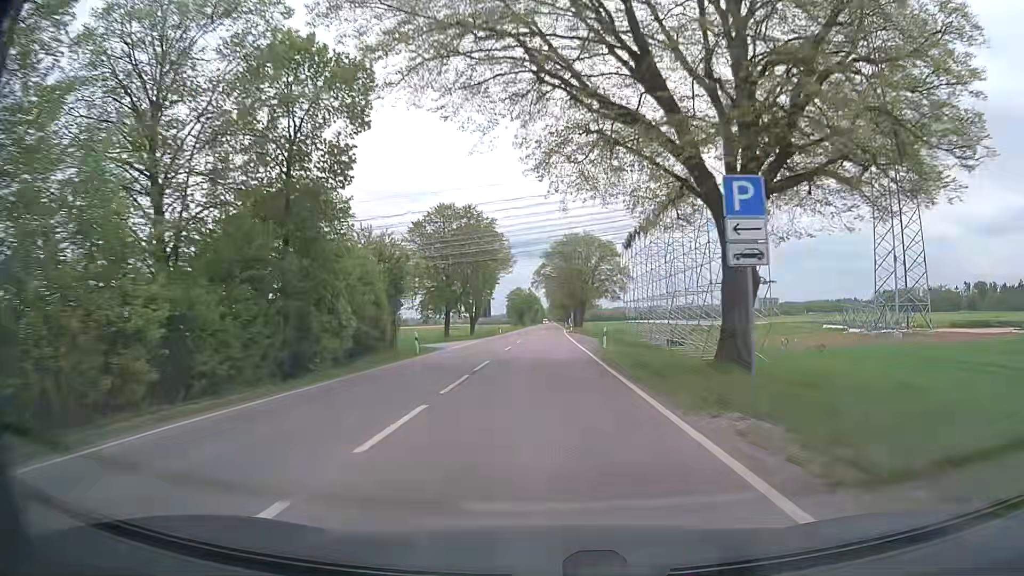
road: secondary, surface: asphalt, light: Day
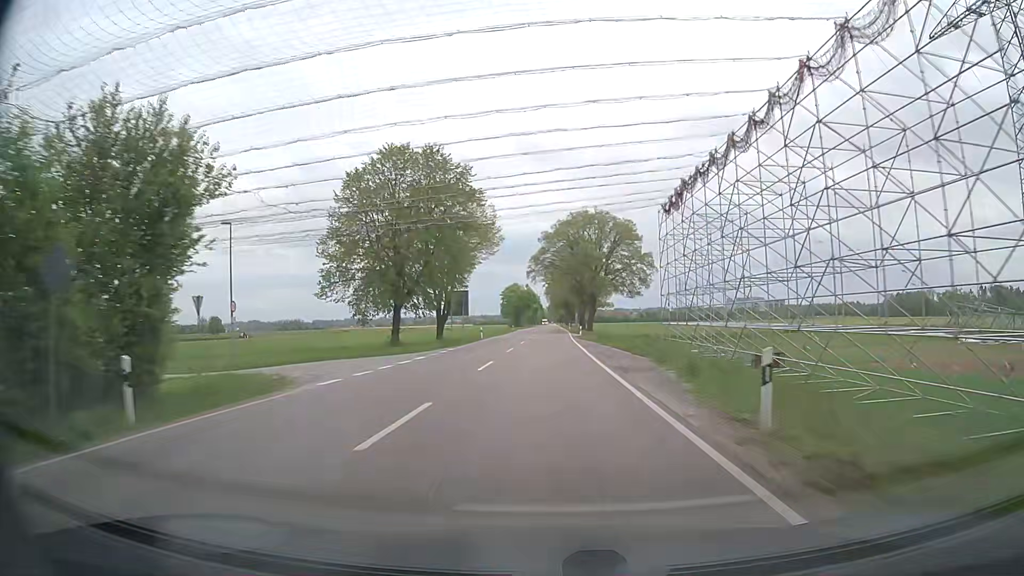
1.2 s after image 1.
(0.0, +24.1) m; 0°
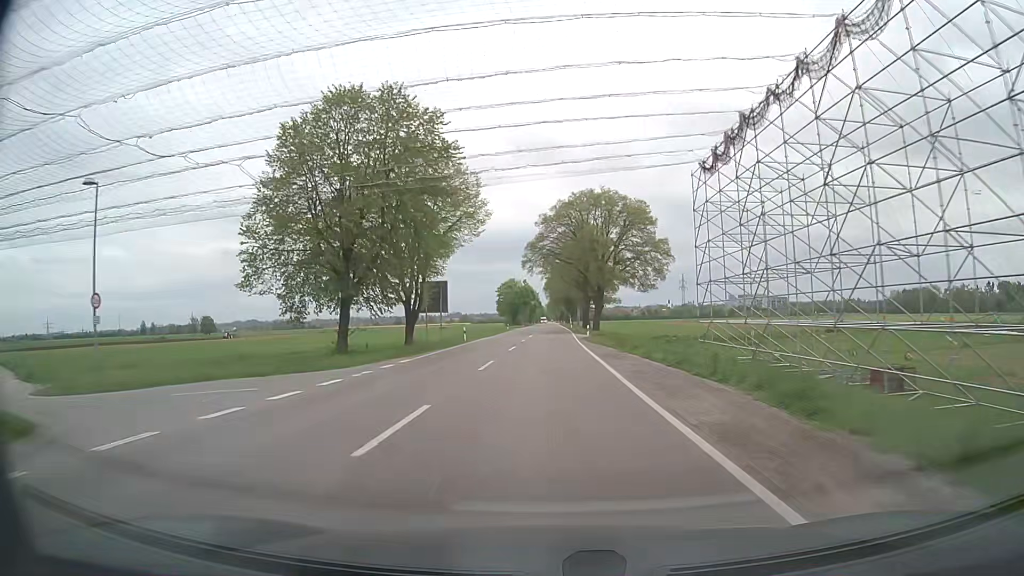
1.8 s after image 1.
(0.0, +12.3) m; 0°
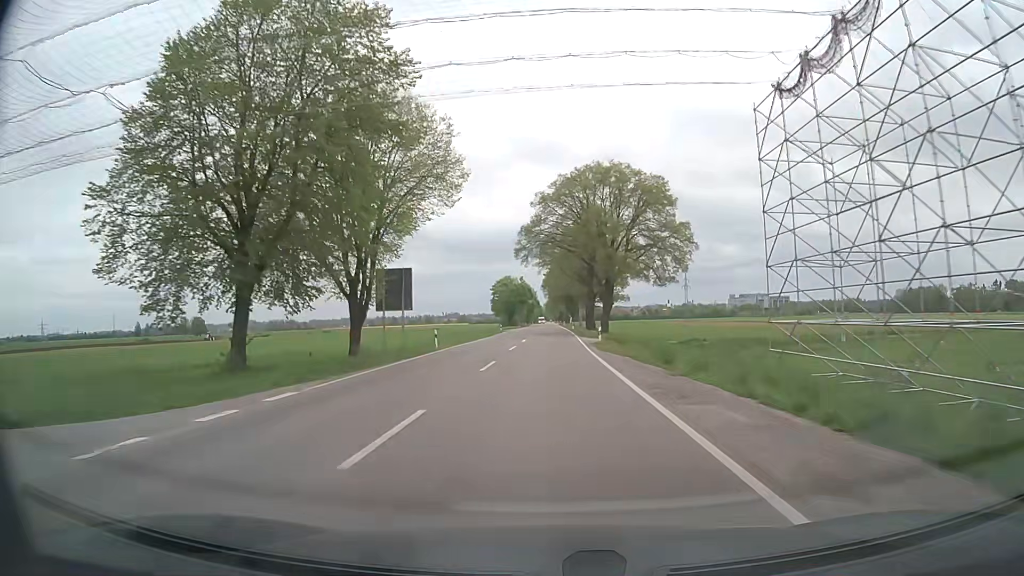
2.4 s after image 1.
(0.0, +12.4) m; 0°
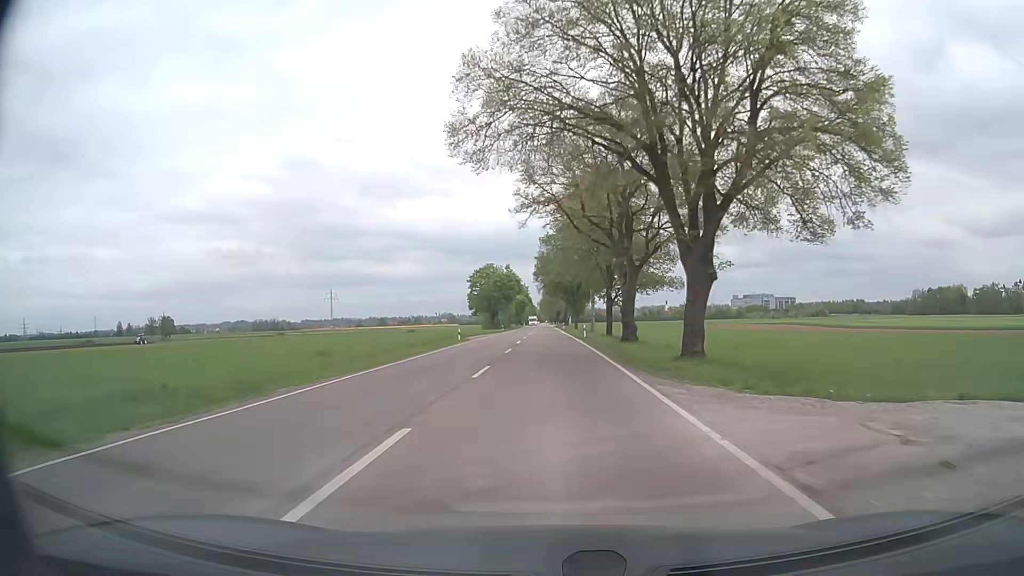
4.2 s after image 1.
(+0.2, +38.1) m; 0°
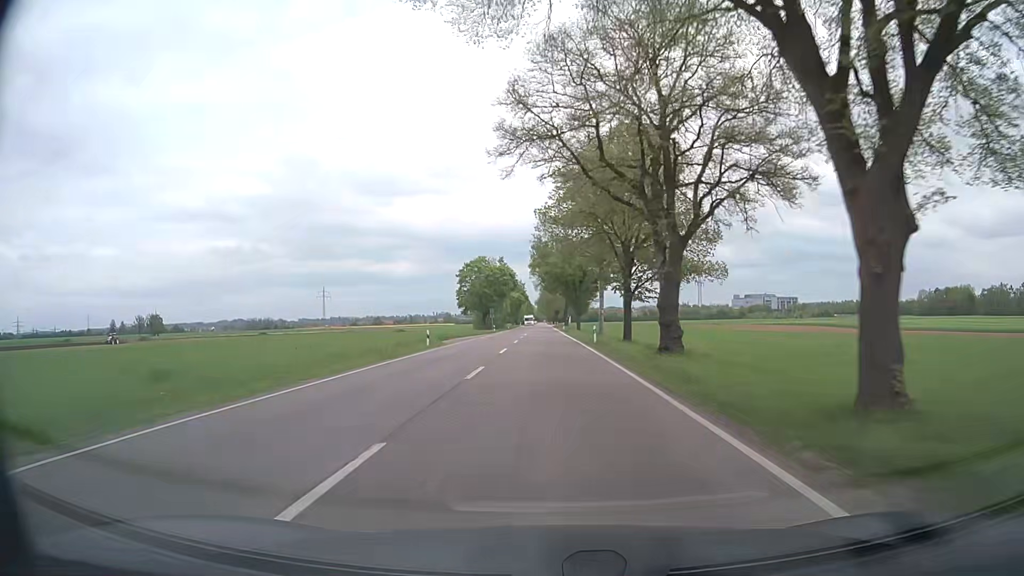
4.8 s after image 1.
(+0.1, +13.0) m; 0°
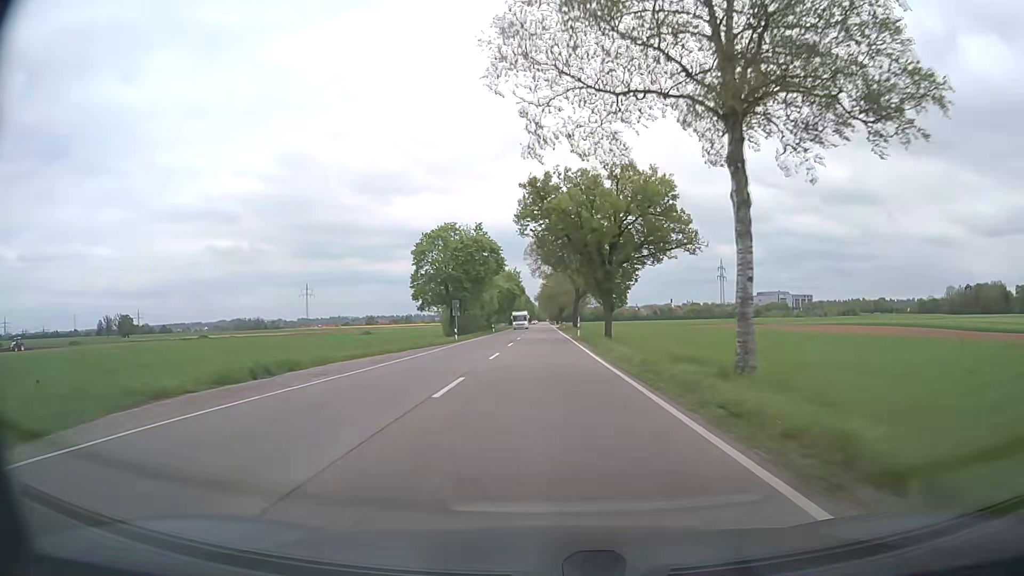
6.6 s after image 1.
(-0.1, +39.4) m; 0°
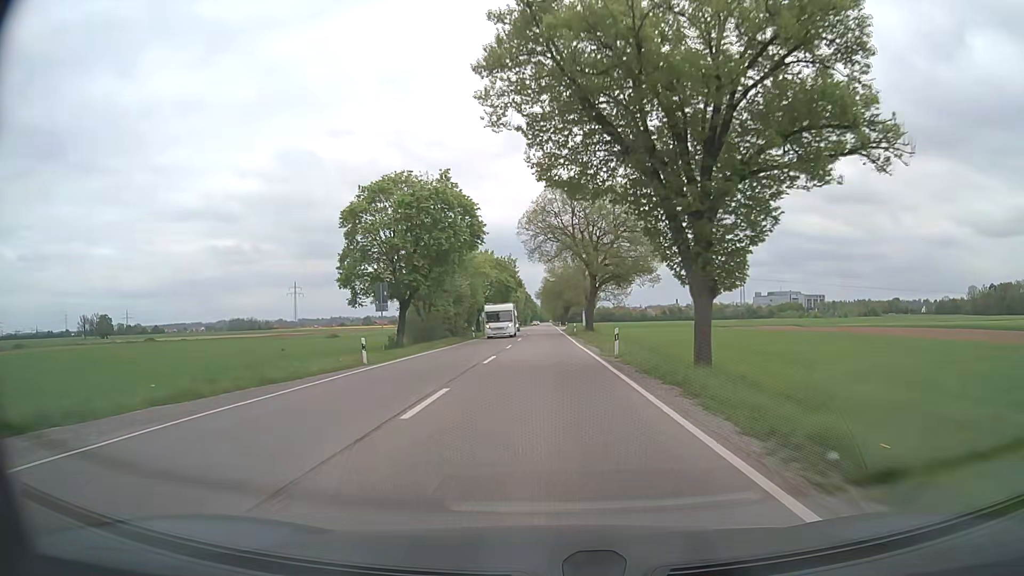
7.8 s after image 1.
(0.0, +26.7) m; 0°
